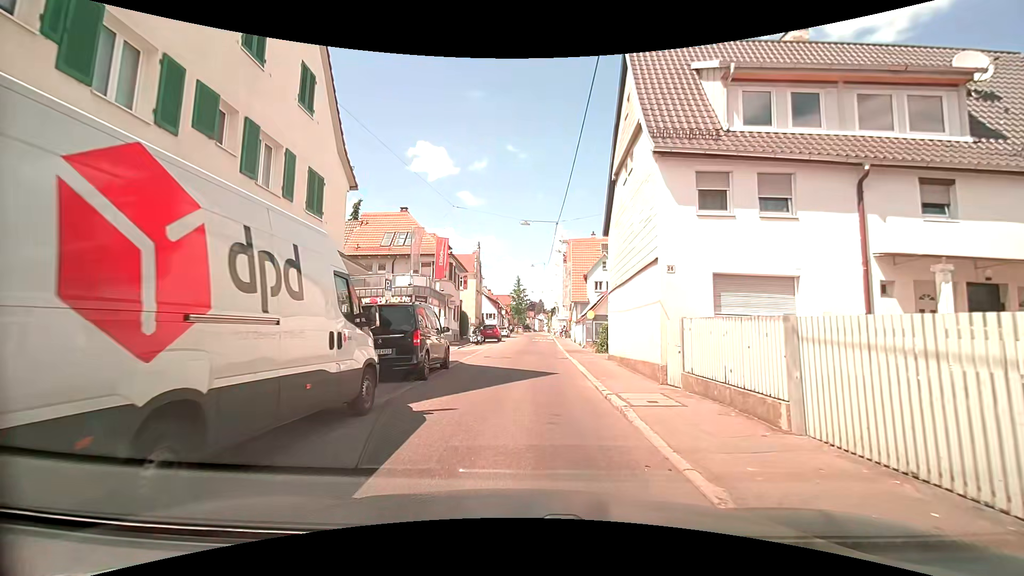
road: tertiary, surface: asphalt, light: Day
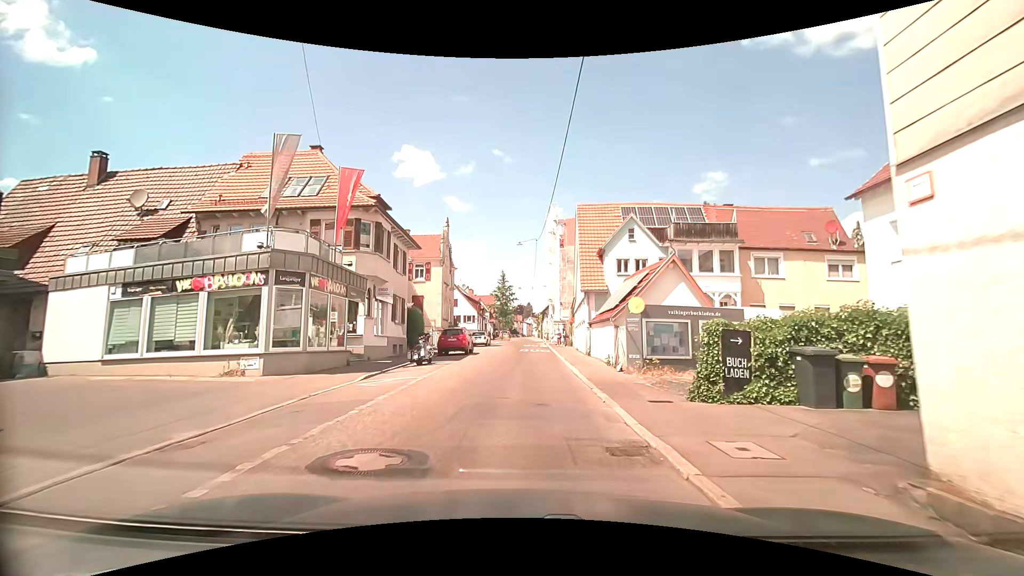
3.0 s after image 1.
(0.0, +16.7) m; +1°
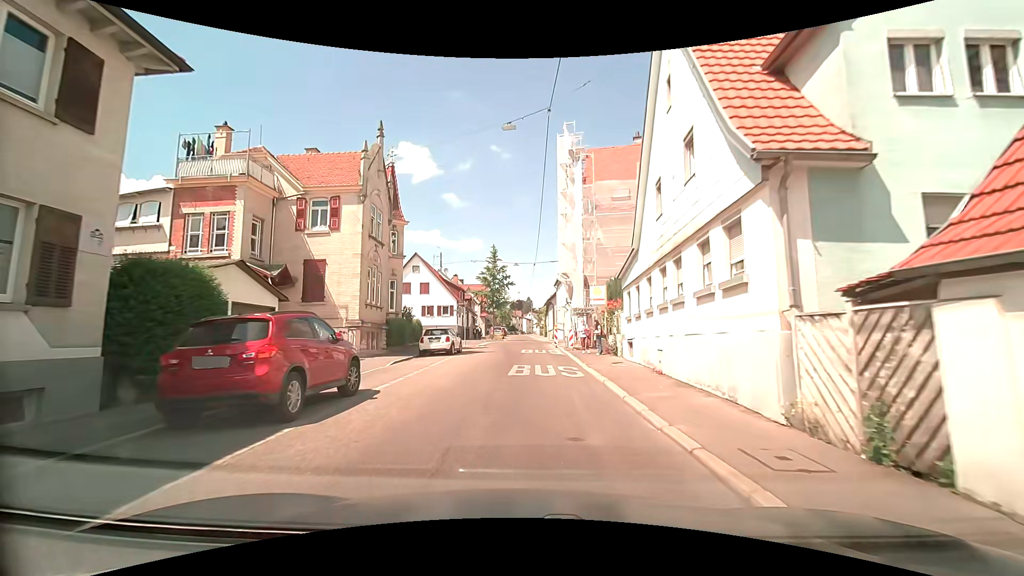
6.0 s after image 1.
(+0.1, +22.1) m; +1°
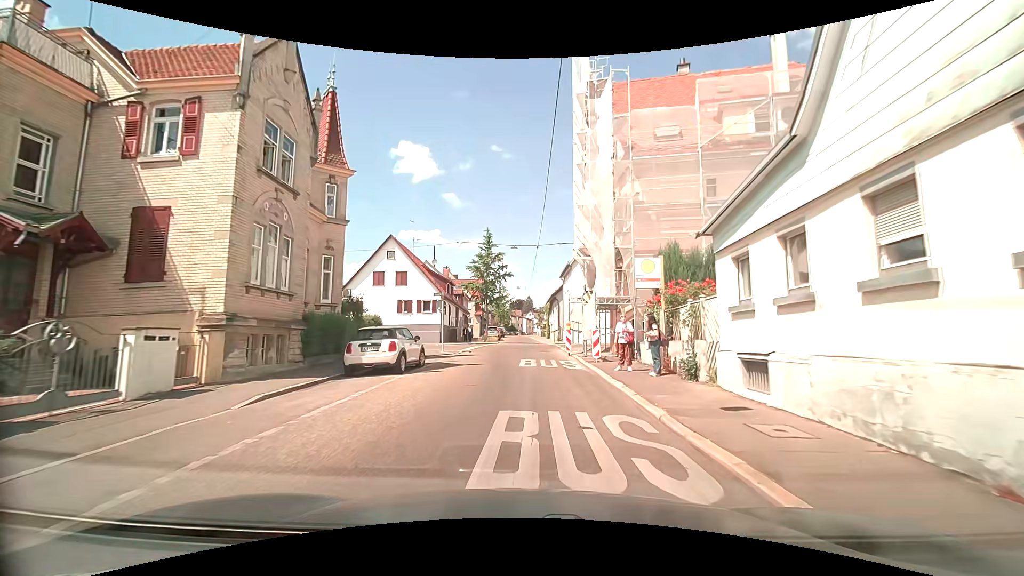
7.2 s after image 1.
(-0.1, +10.4) m; -1°
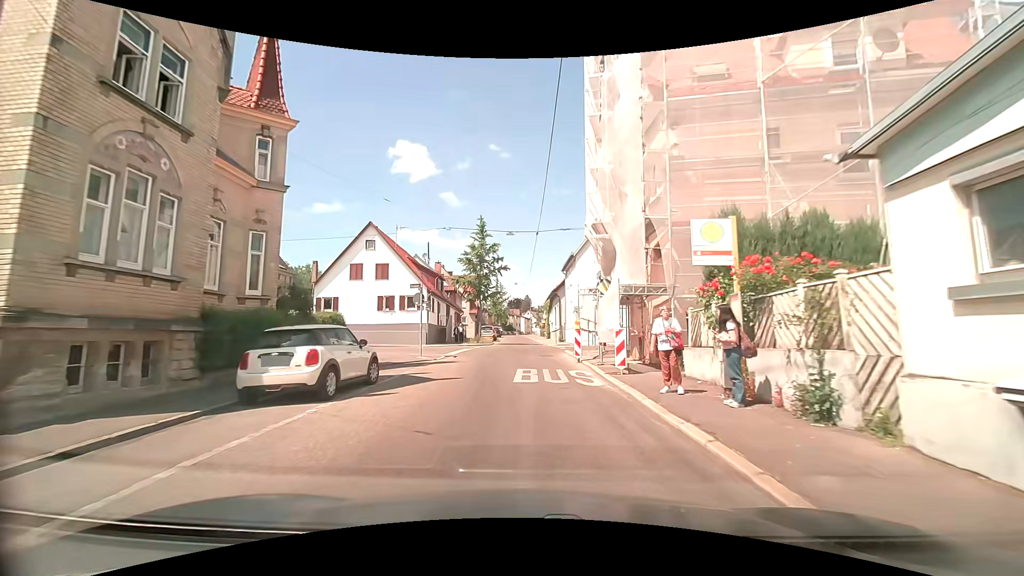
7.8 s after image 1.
(+0.1, +5.3) m; +1°
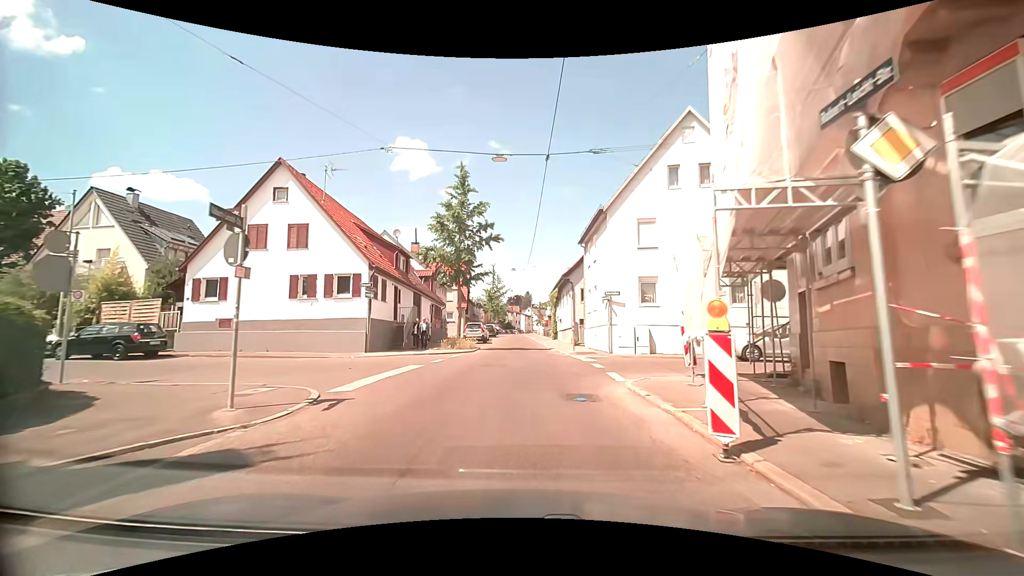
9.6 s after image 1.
(0.0, +14.2) m; 0°
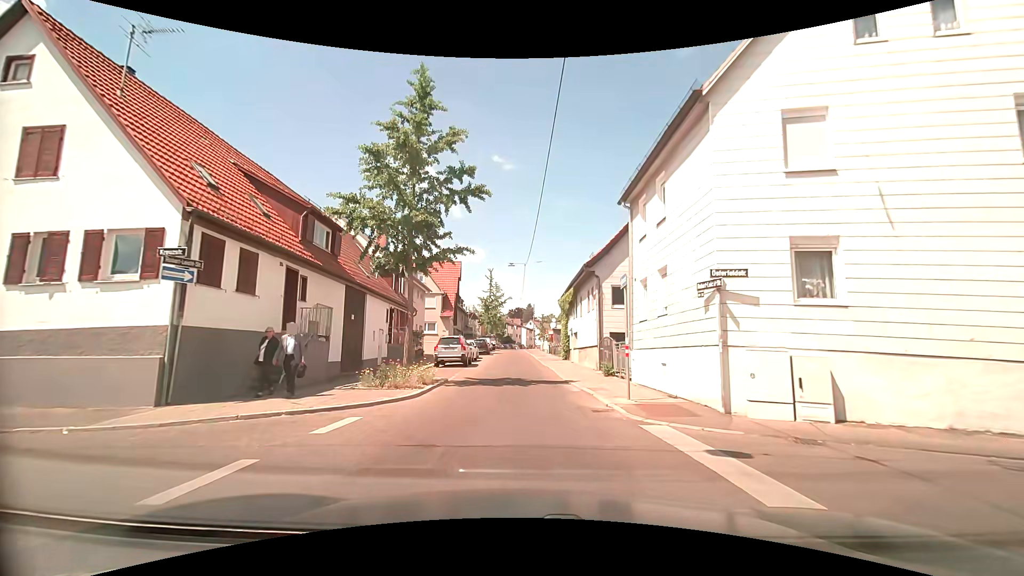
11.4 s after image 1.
(0.0, +13.4) m; -2°
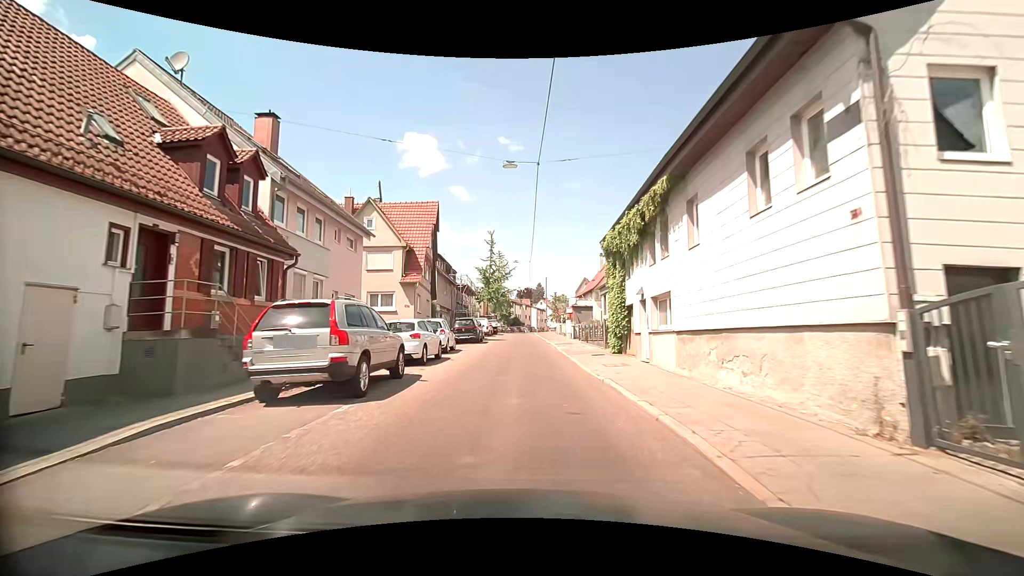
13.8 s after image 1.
(+0.2, +19.6) m; 0°
(0, +10) (0, +20) (0, +30) (0, +40) (0, +50) (0, +60) (0, +70) (0, +80) (+1, +90) (+2, +100) m
